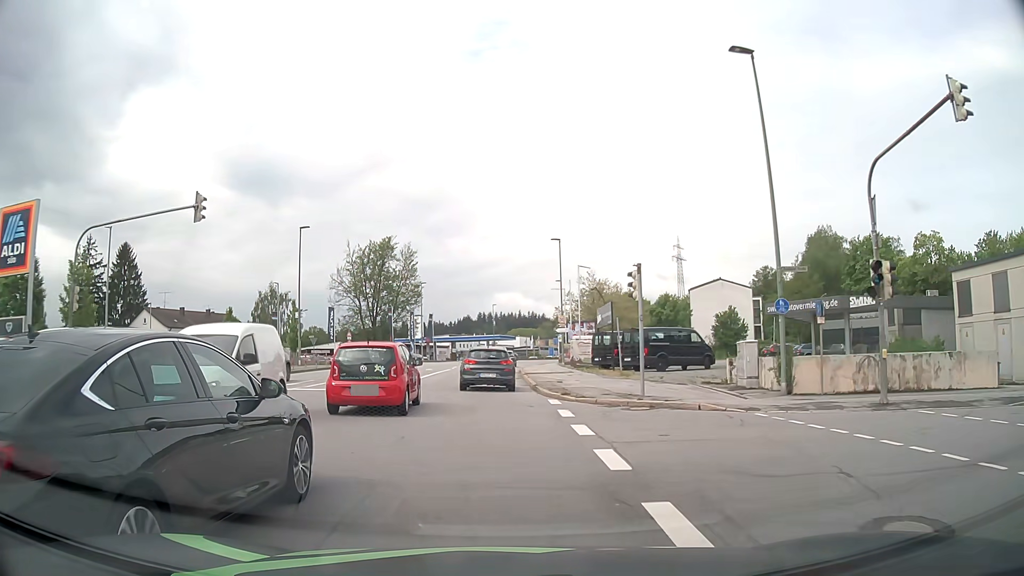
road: tertiary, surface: asphalt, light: Day
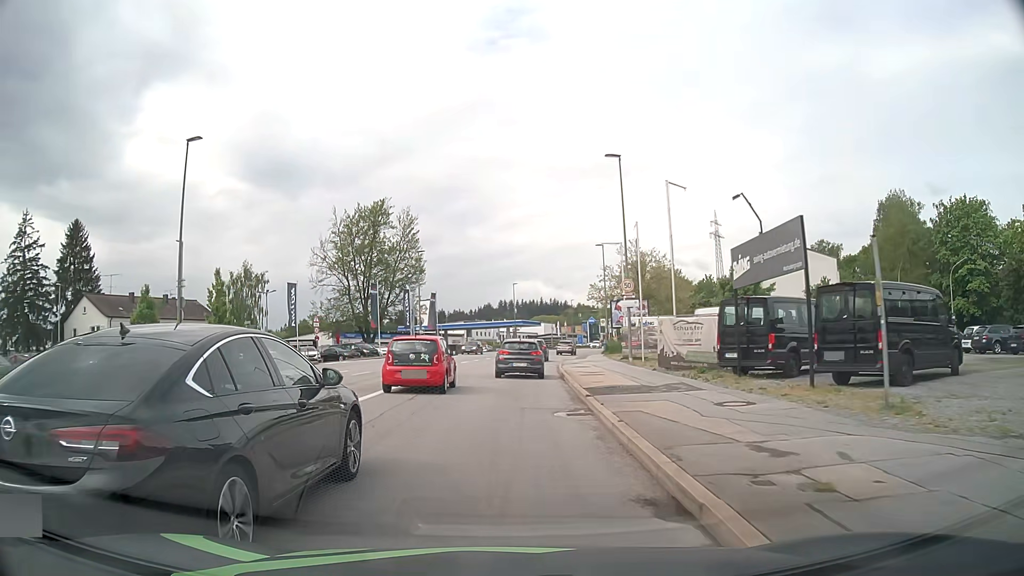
(-0.3, +21.8) m; -1°
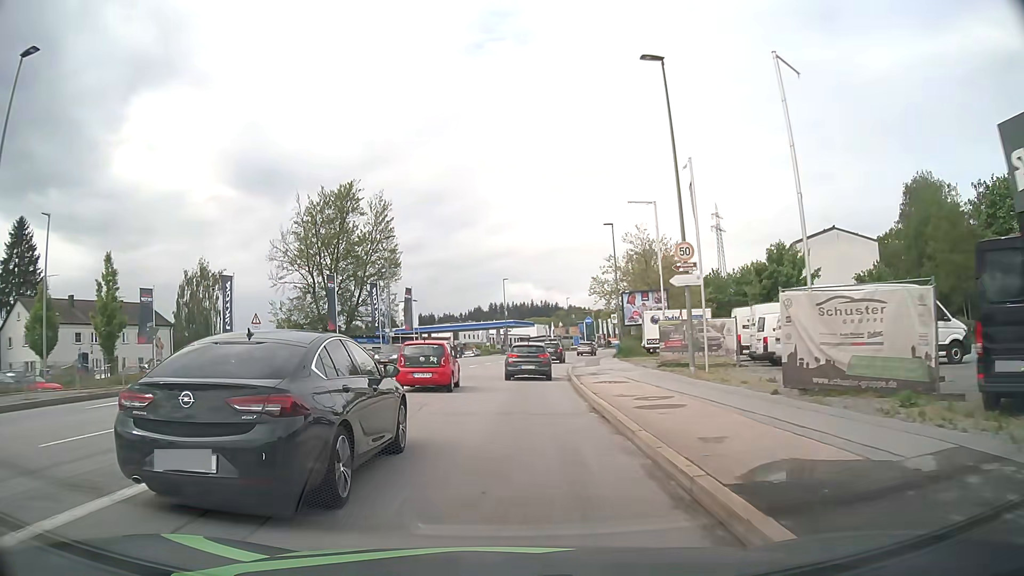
(0.0, +12.3) m; +1°
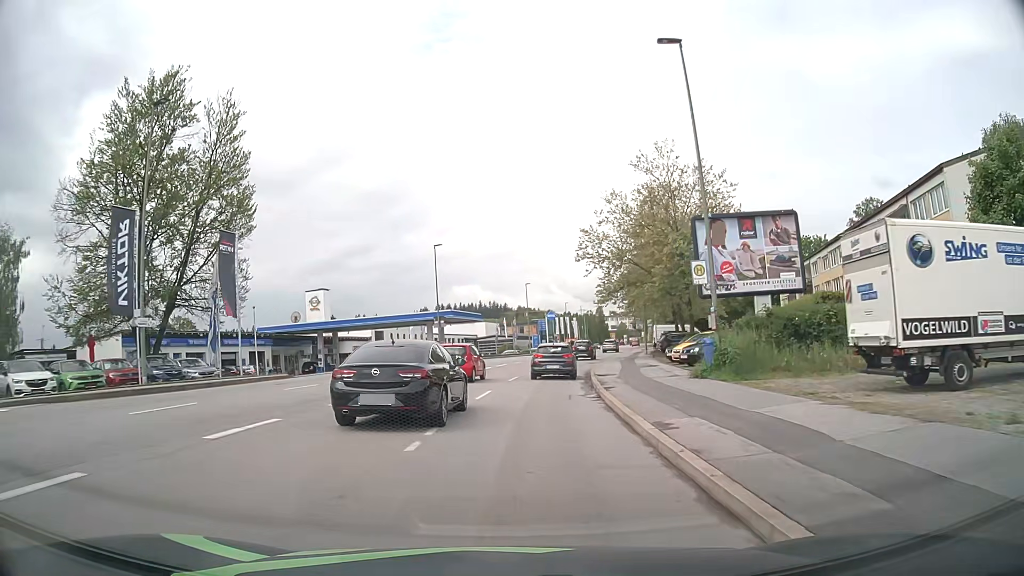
(+0.7, +33.4) m; +4°
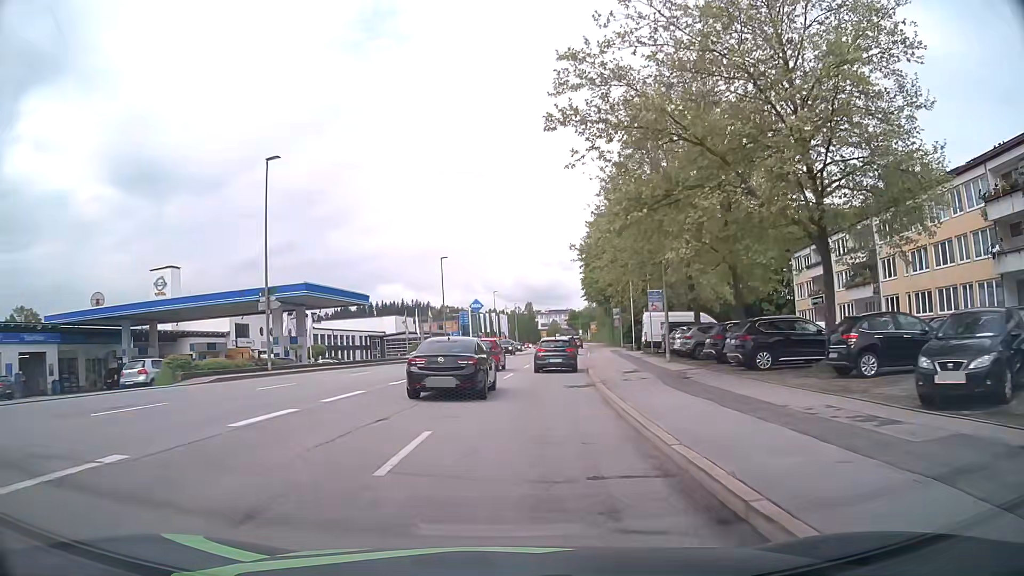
(+1.5, +28.8) m; +6°
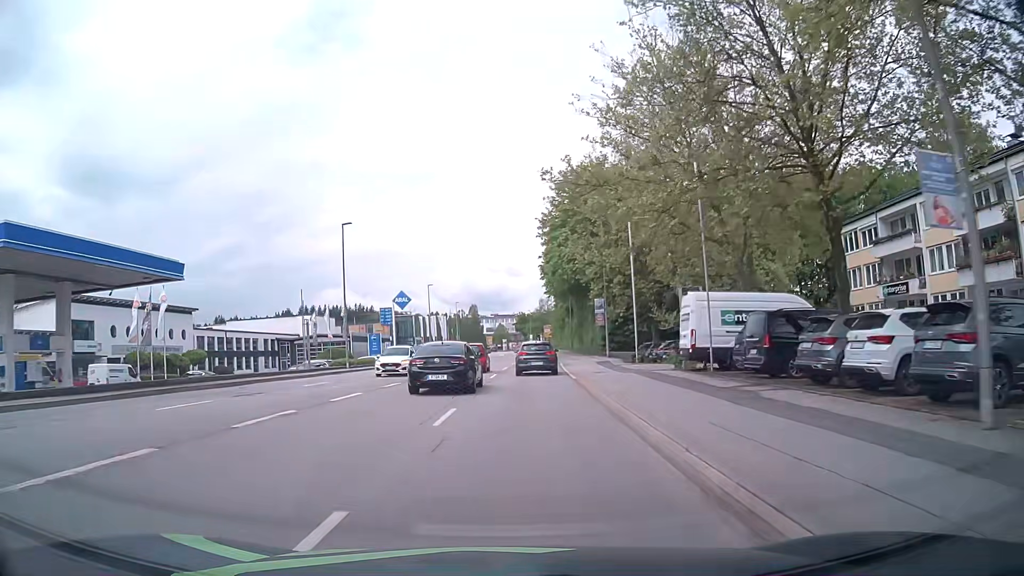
(+0.9, +22.5) m; +4°
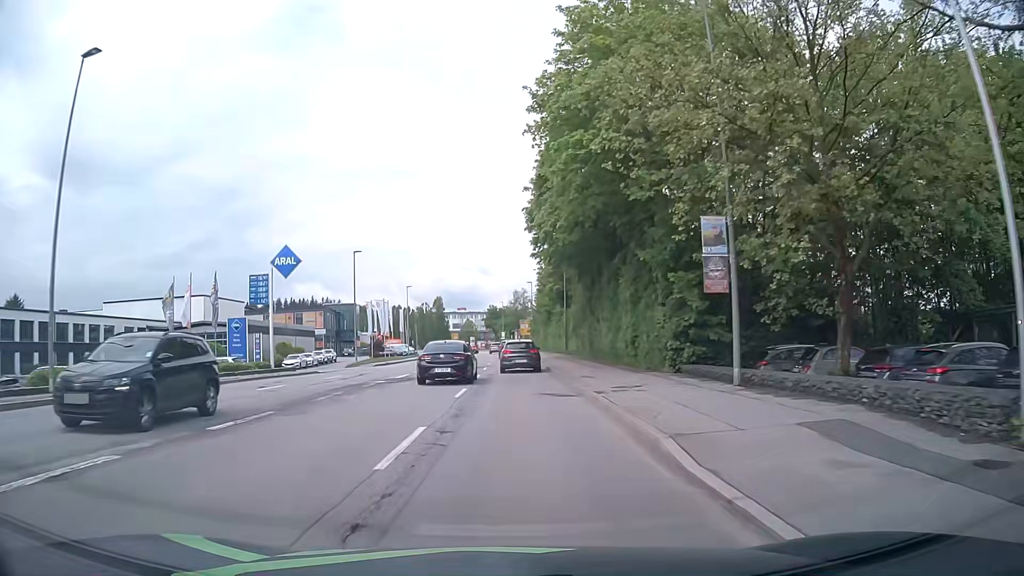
(+0.7, +30.6) m; +3°
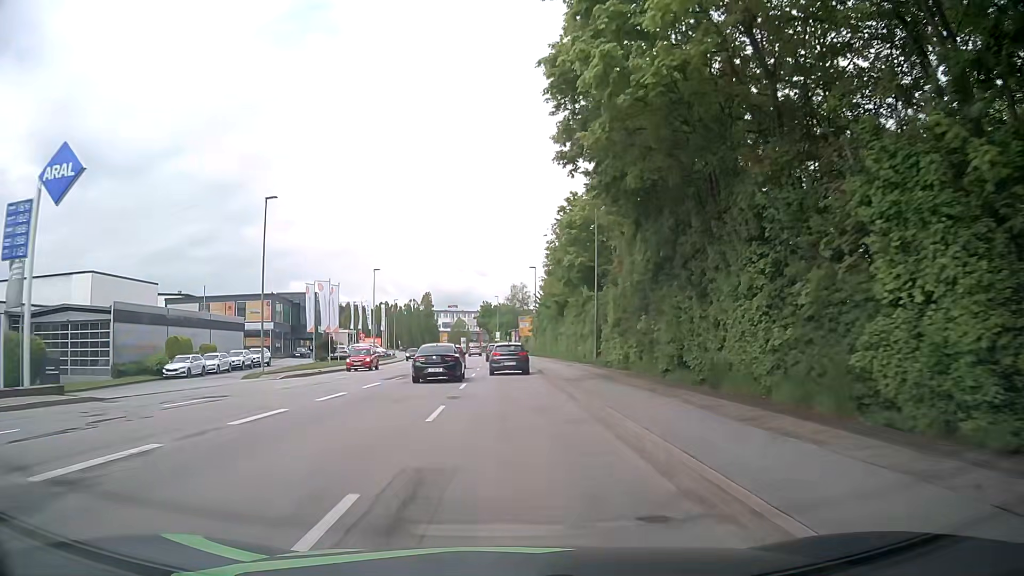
(0.0, +23.2) m; 0°
(0, +10) (0, +20) (0, +30) (0, +40) (0, +50) (-1, +60) (-1, +70) (-2, +80) (-3, +90) (-4, +100) m
